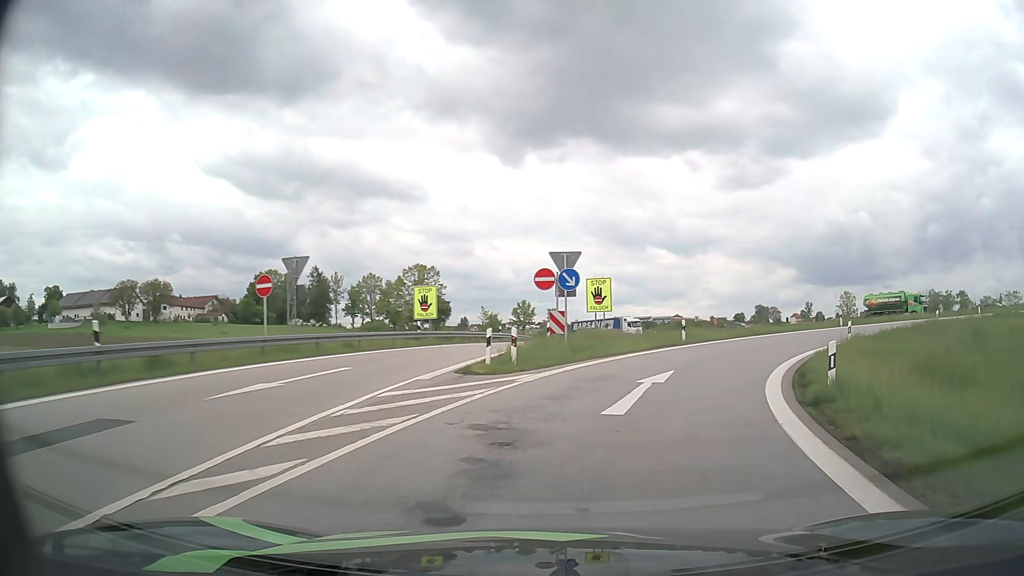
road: motorway_link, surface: asphalt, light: Day
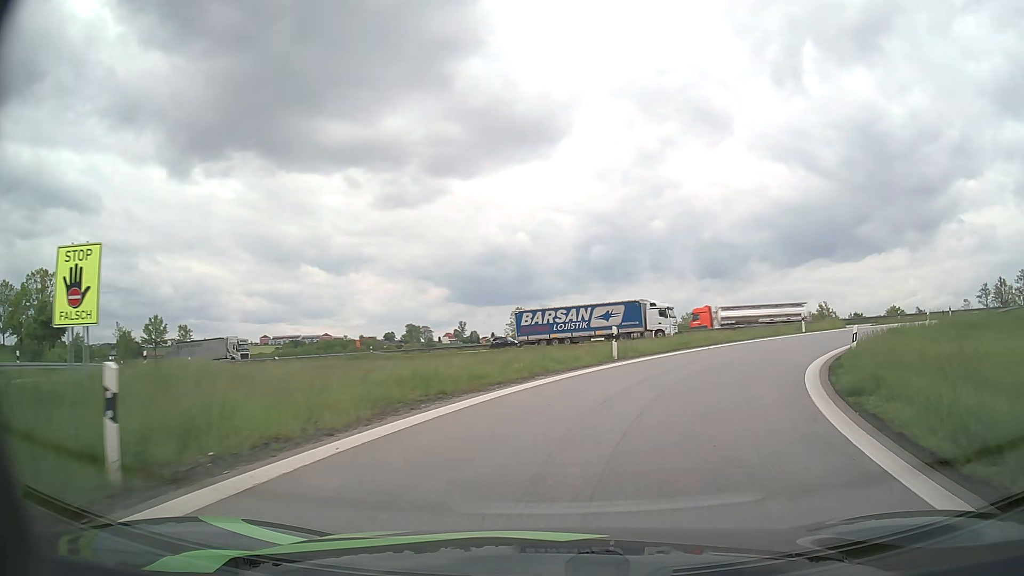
(+5.6, +22.6) m; +29°
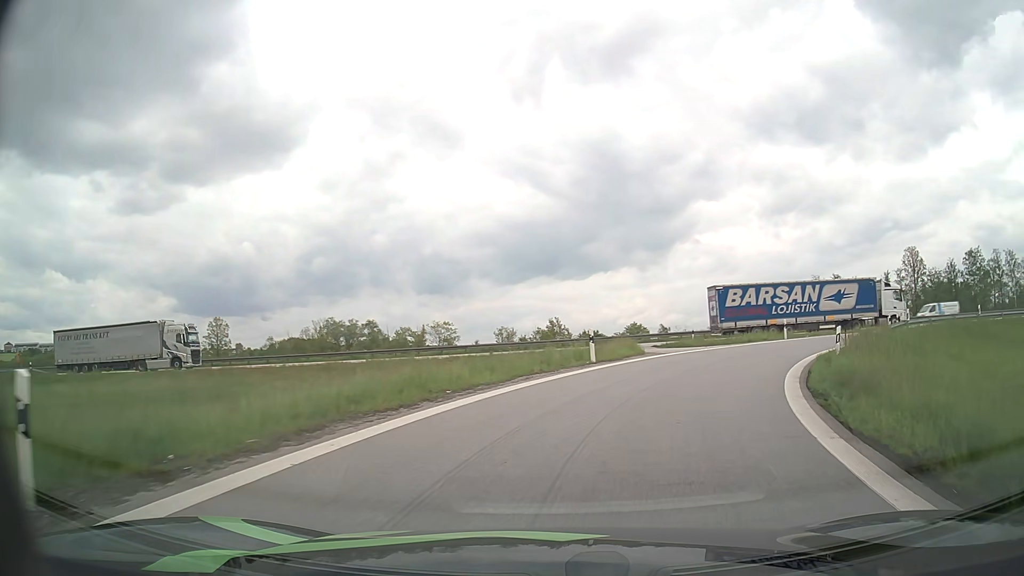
(+3.4, +16.0) m; +24°
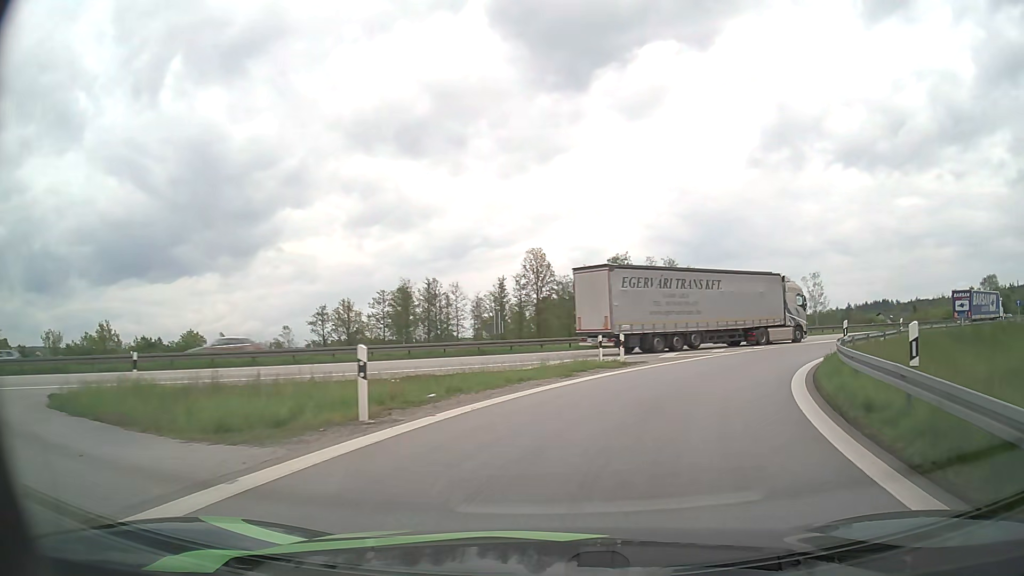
(+8.4, +26.1) m; +36°
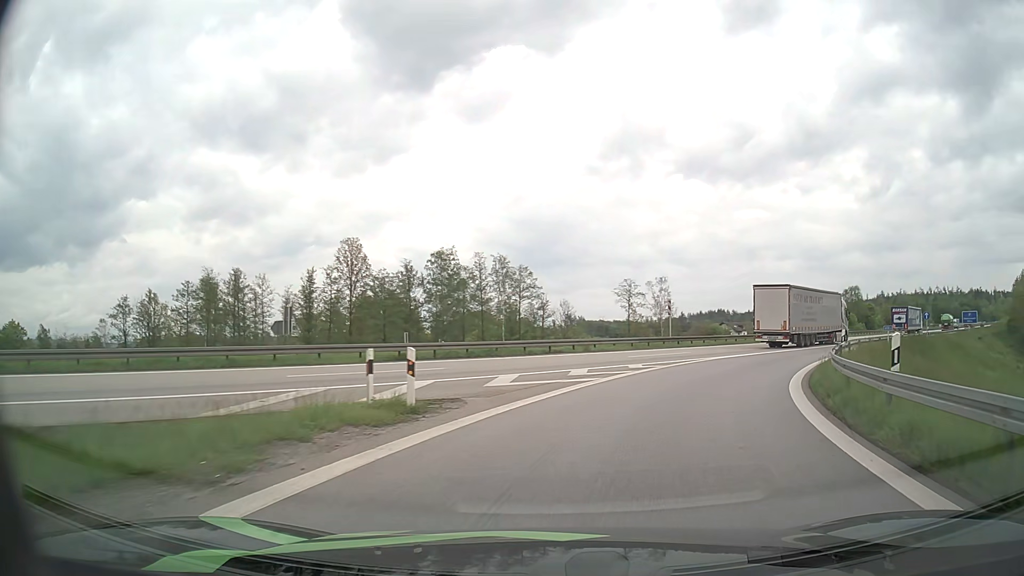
(+1.5, +11.6) m; +14°
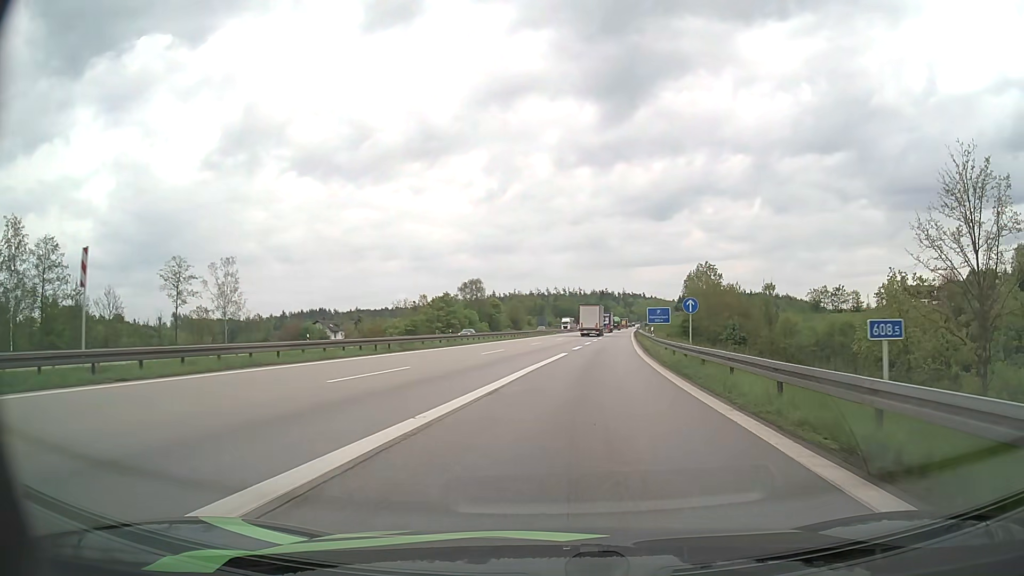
(+10.3, +30.5) m; +34°
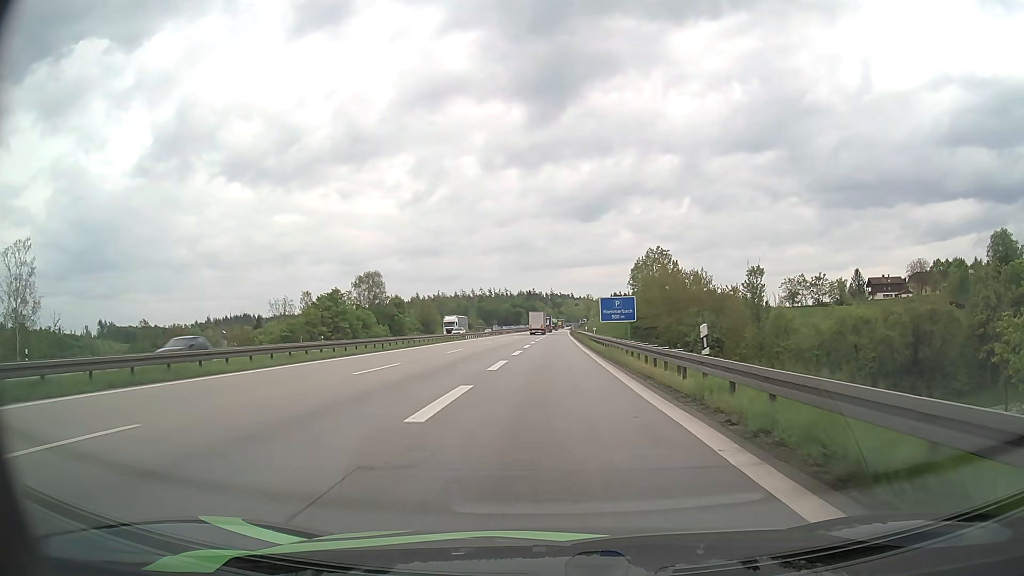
(+2.5, +31.1) m; +7°
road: motorway
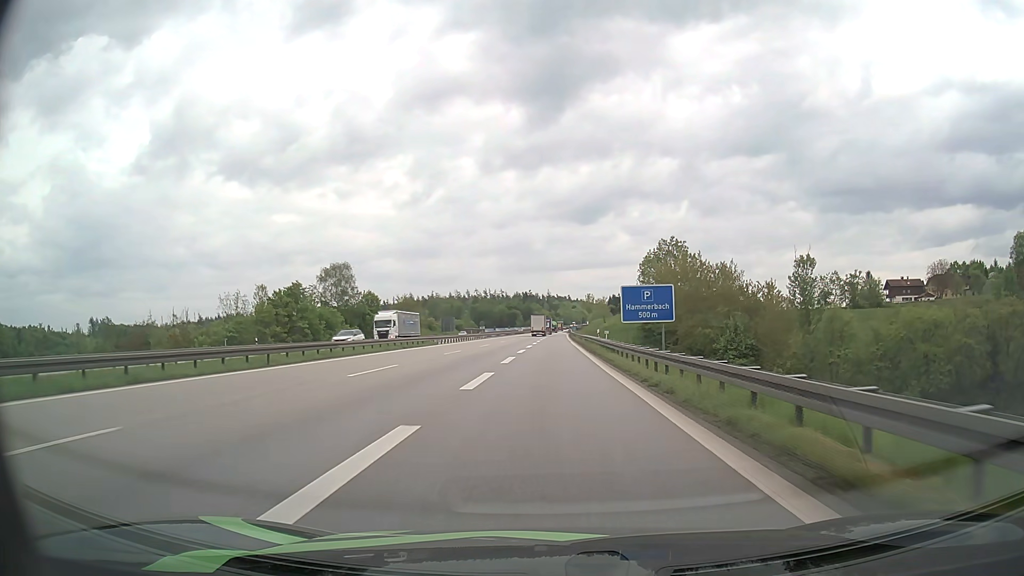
(0.0, +18.6) m; 0°
(0, +10) (0, +20) (0, +30) (0, +40) (0, +50) (+1, +60) (+1, +70) (+1, +80) (+1, +90) (+1, +100) m
